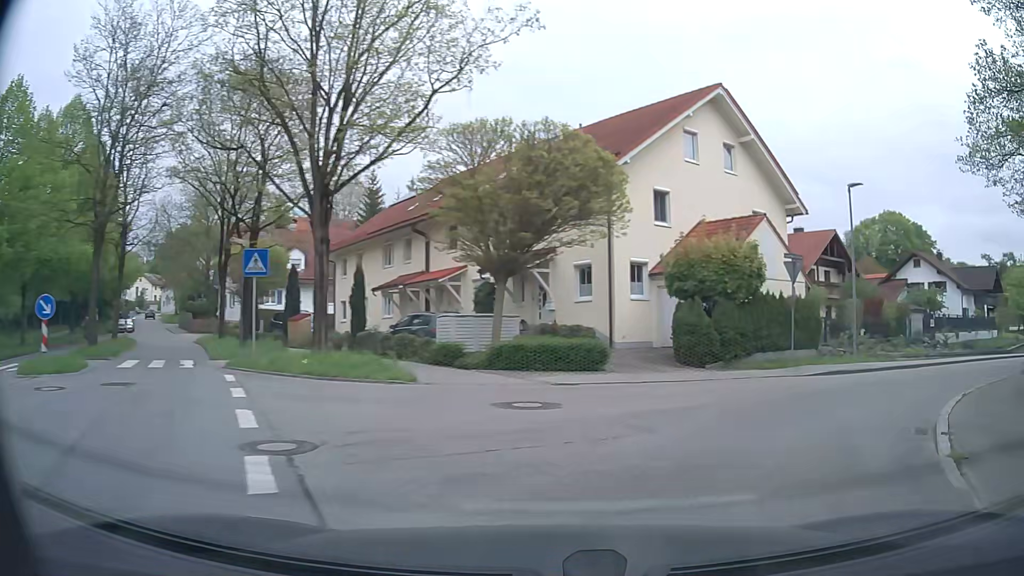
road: tertiary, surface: asphalt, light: Day
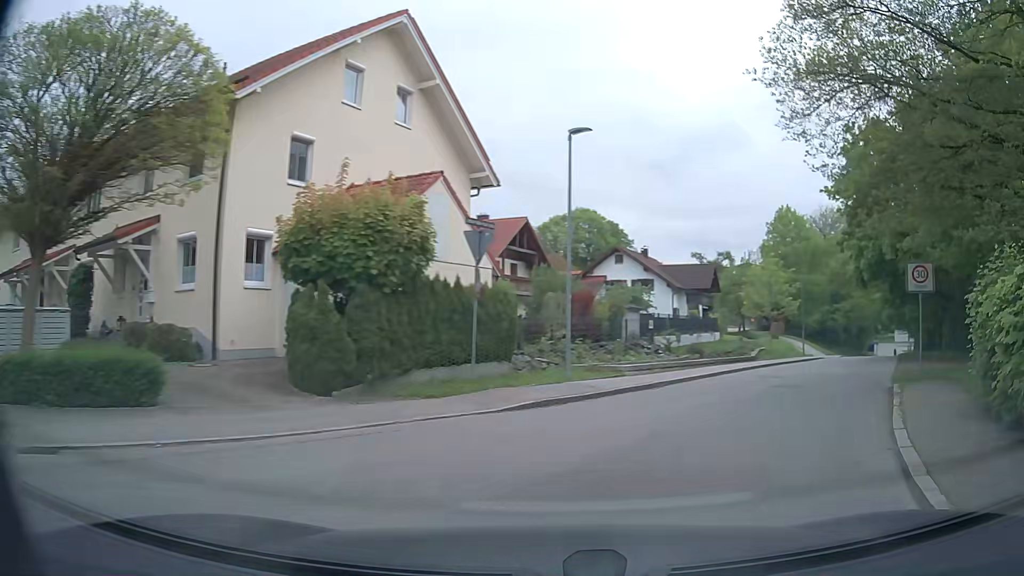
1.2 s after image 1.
(+1.9, +7.3) m; +28°
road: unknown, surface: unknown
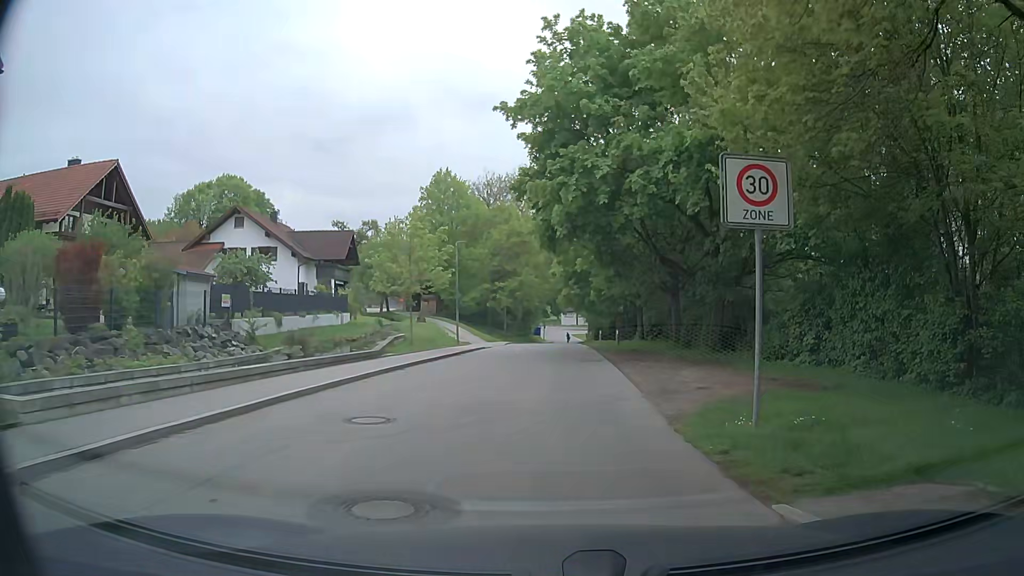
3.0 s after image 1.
(+3.8, +11.8) m; +28°
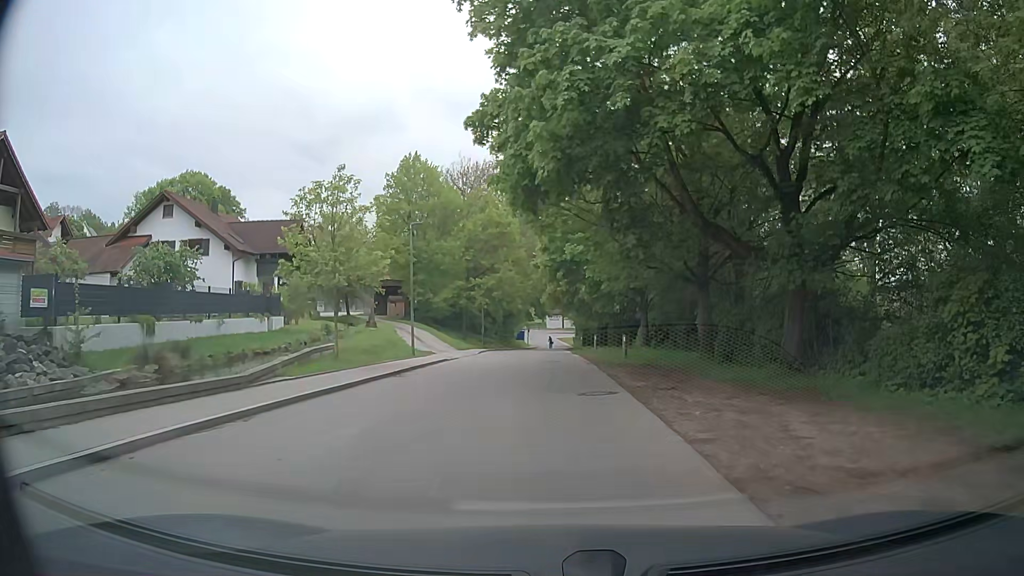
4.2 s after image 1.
(+0.2, +9.4) m; +2°
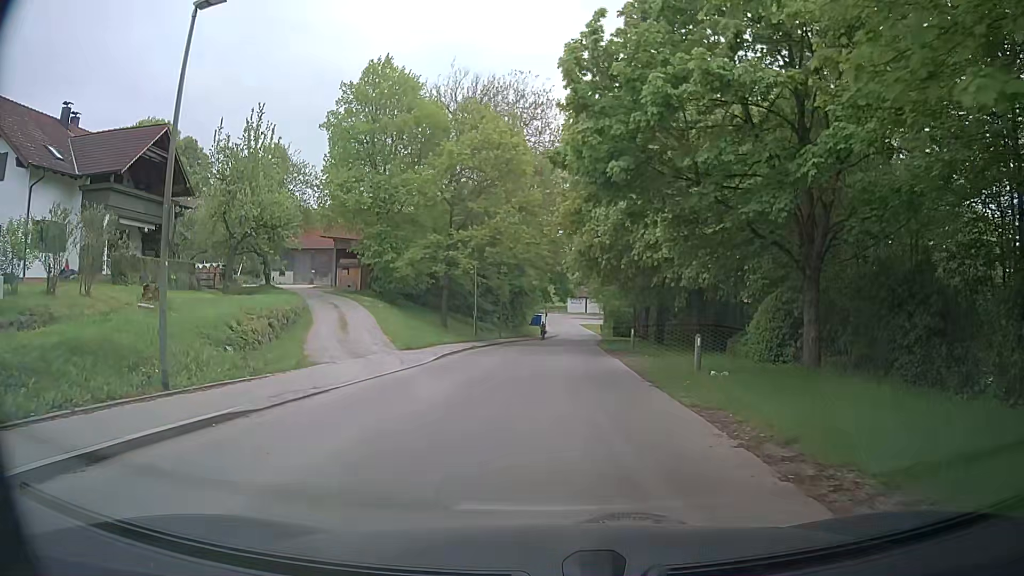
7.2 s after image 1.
(-0.4, +22.5) m; -4°
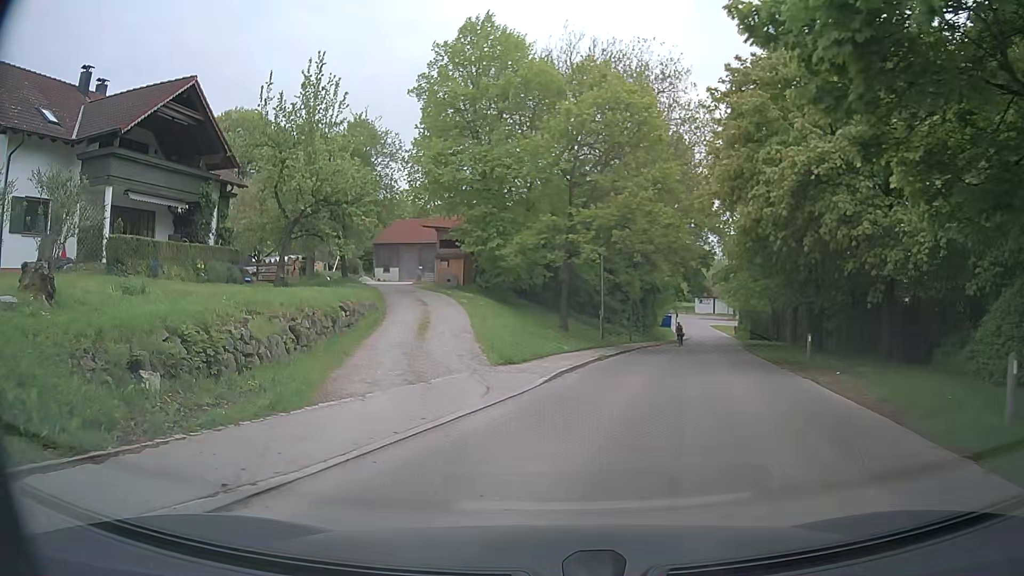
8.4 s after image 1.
(-0.5, +7.6) m; -9°
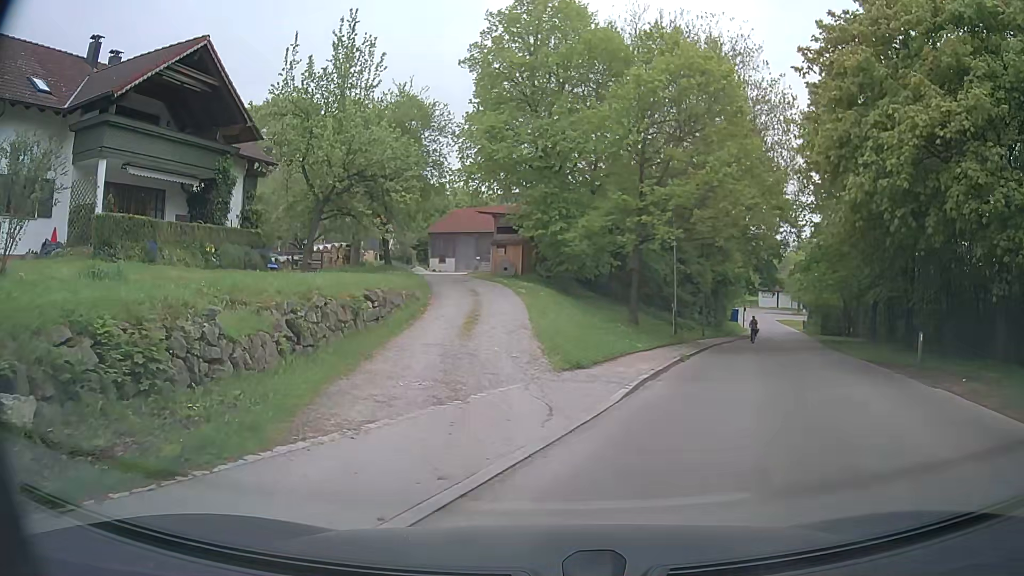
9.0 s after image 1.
(-0.2, +3.6) m; -5°
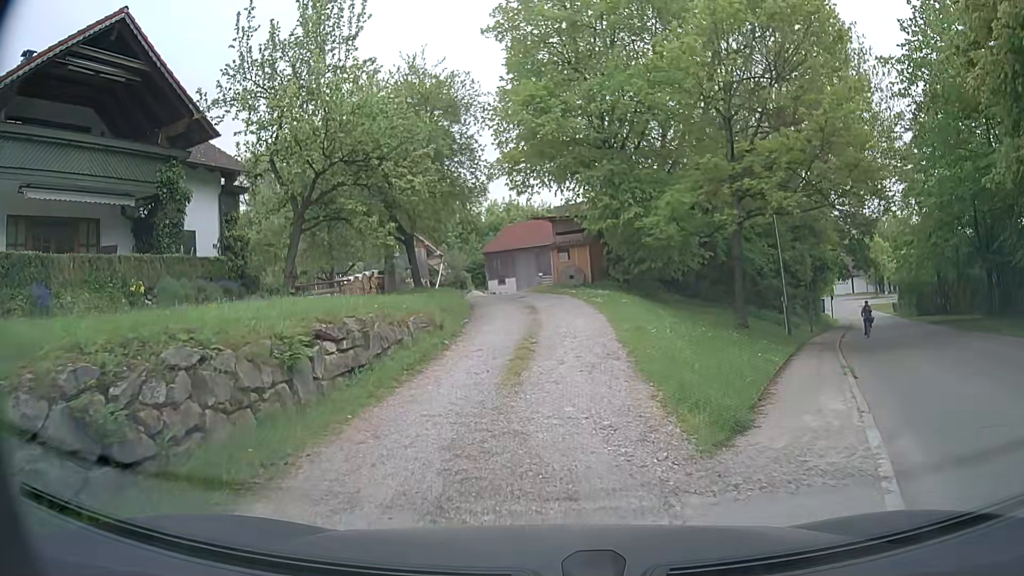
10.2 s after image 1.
(-0.2, +7.1) m; -5°
